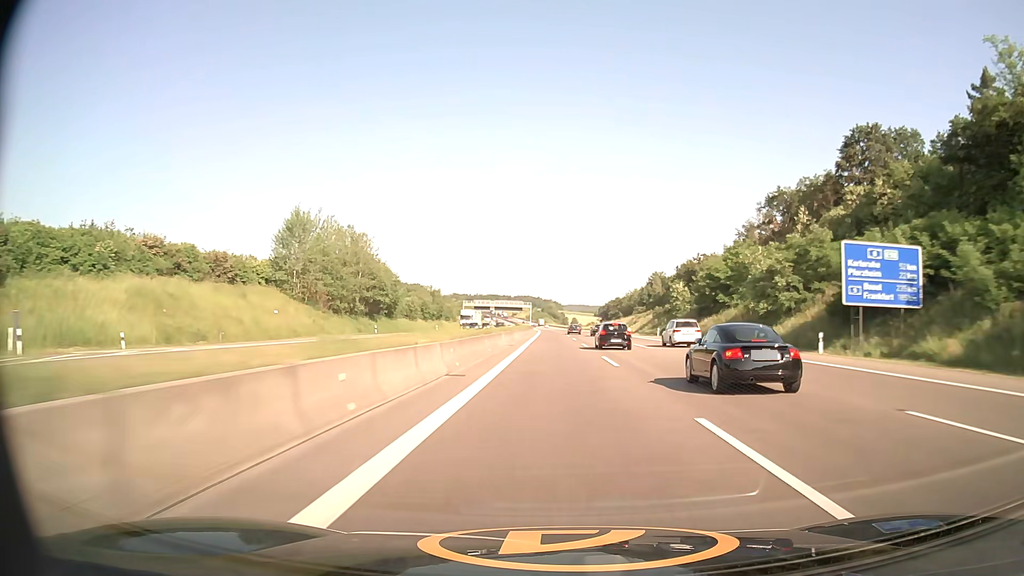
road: motorway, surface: asphalt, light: Day
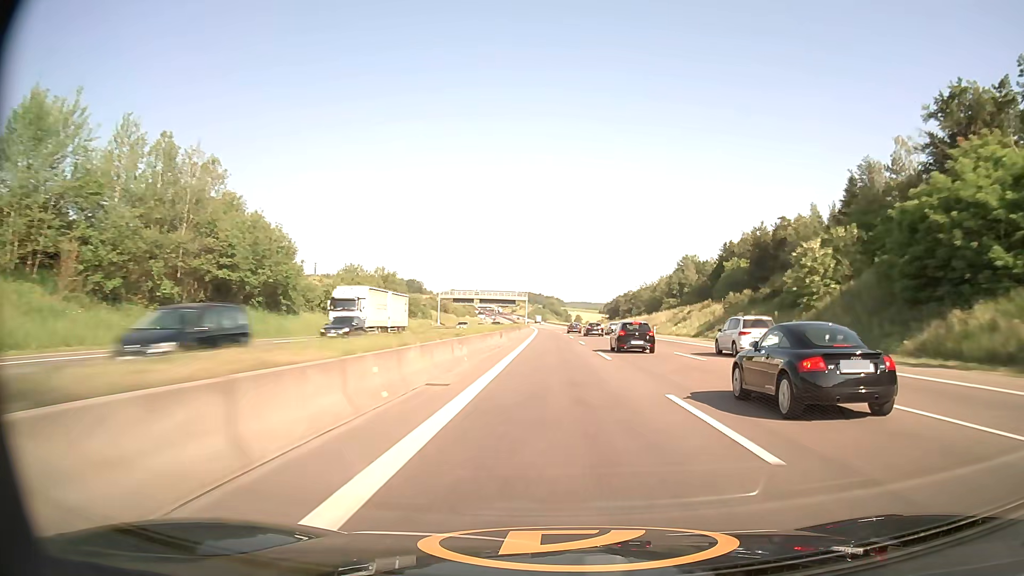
(-0.1, +50.8) m; 0°
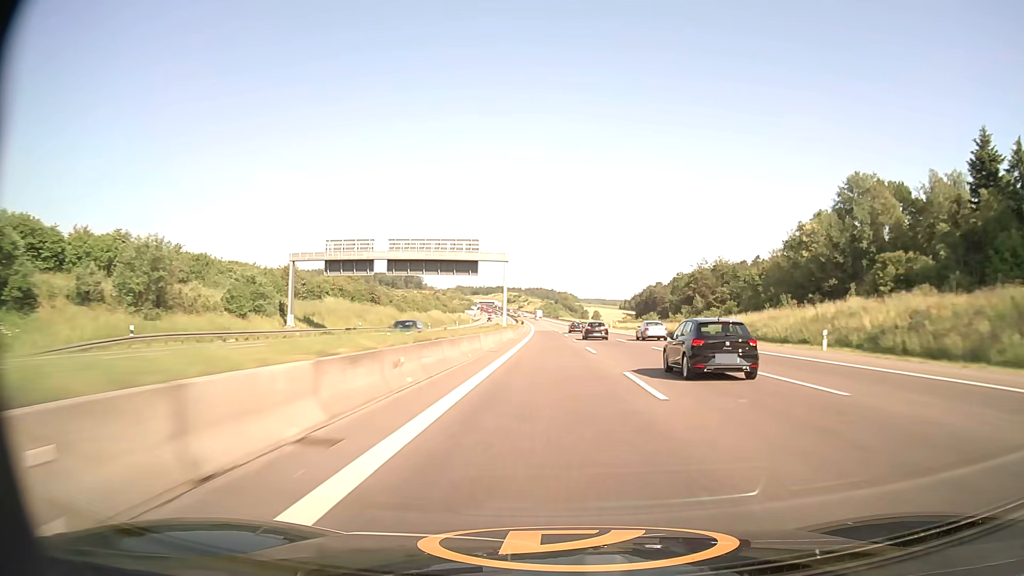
(-0.6, +102.3) m; -1°
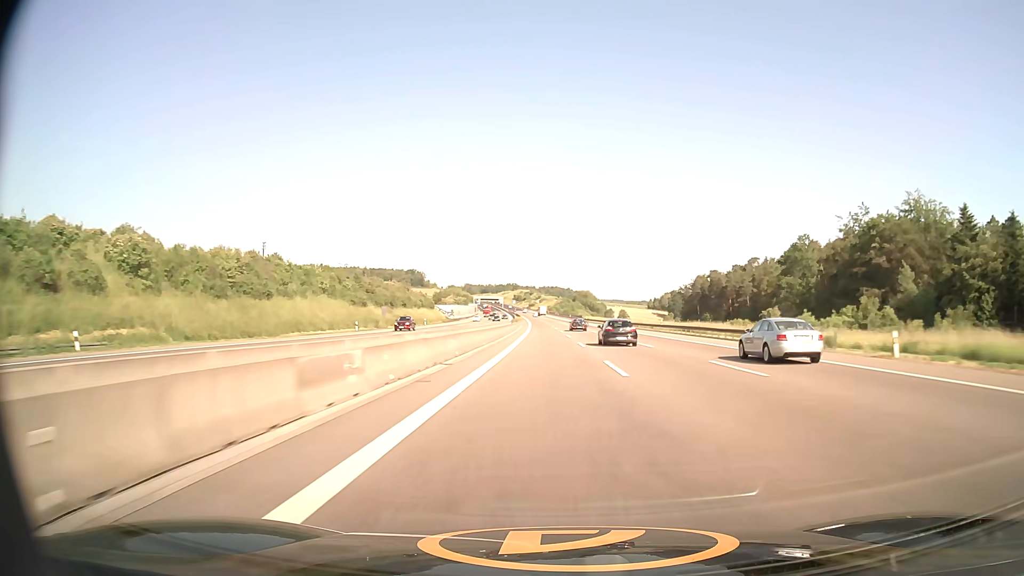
(-1.2, +103.1) m; -1°
(0, +10) (0, +20) (0, +30) (0, +40) (0, +50) (-1, +60) (-1, +70) (-1, +80) (-1, +90) (-2, +100) m
